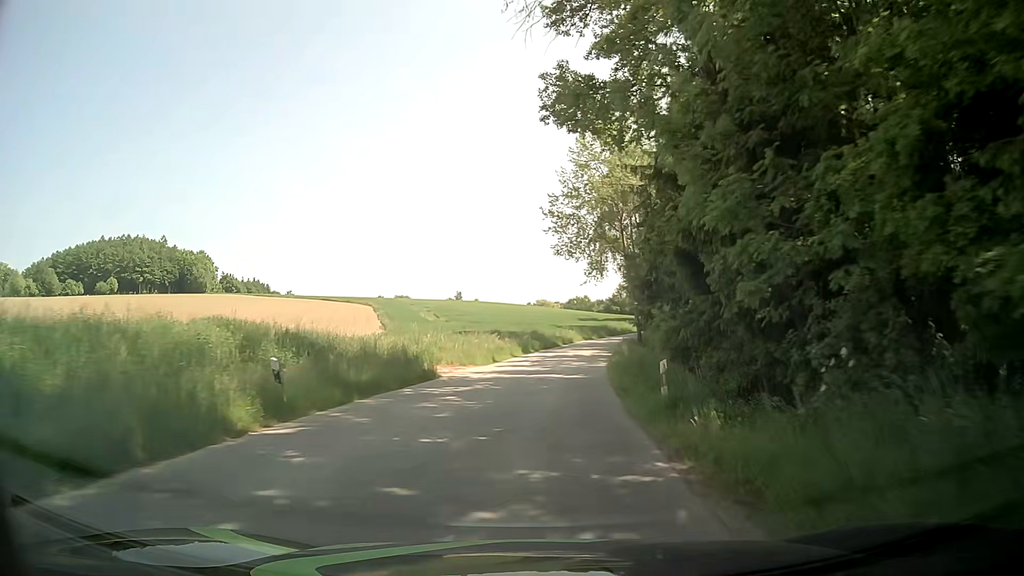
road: unclassified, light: Day
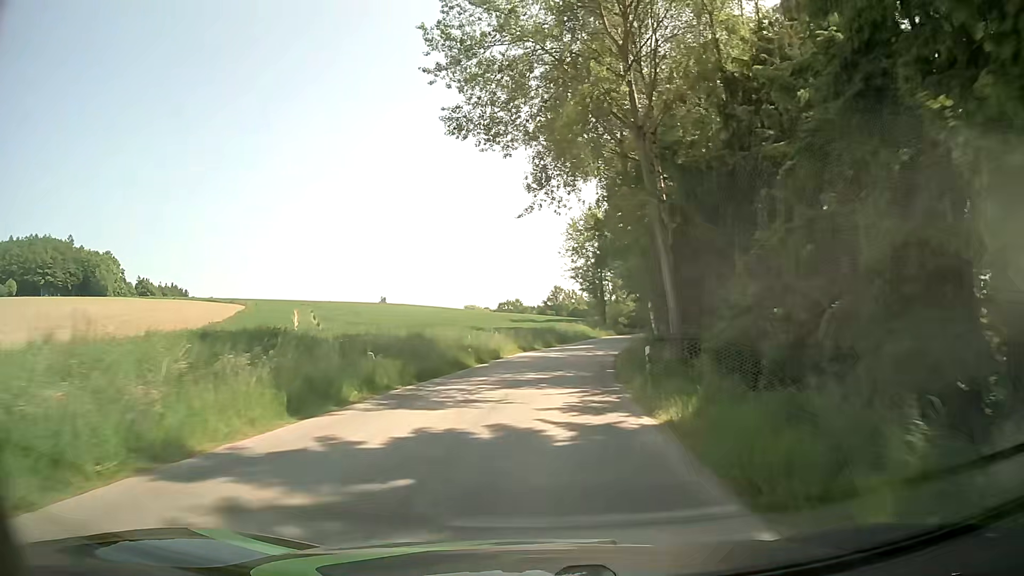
(+2.5, +34.4) m; +7°
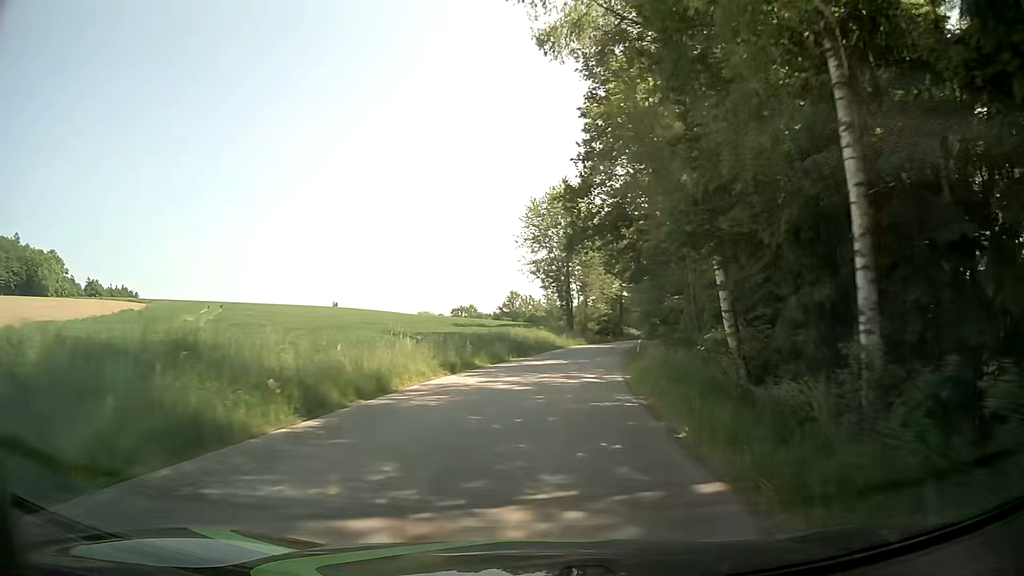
(+0.4, +17.9) m; +3°
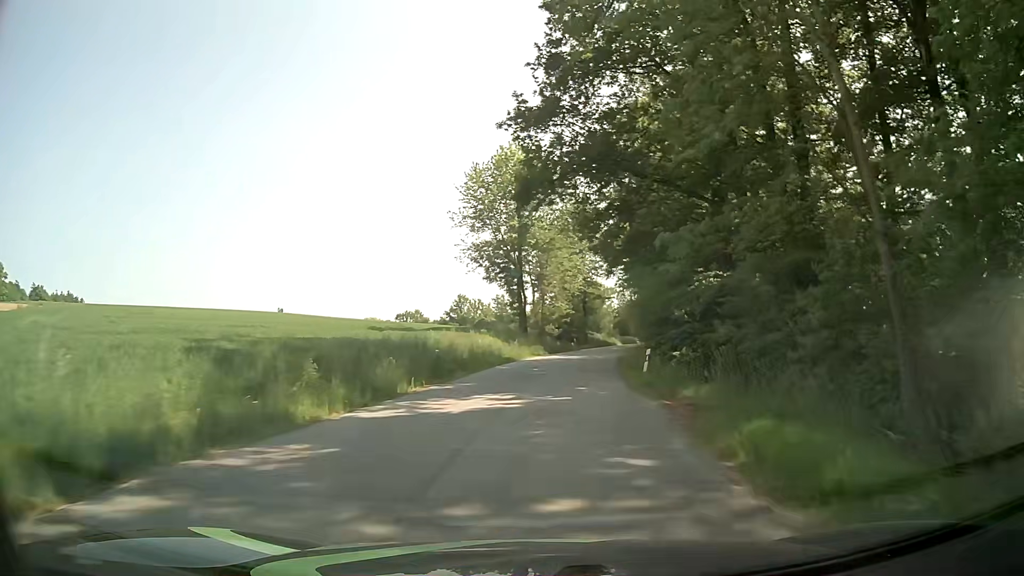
(+0.6, +18.0) m; +4°
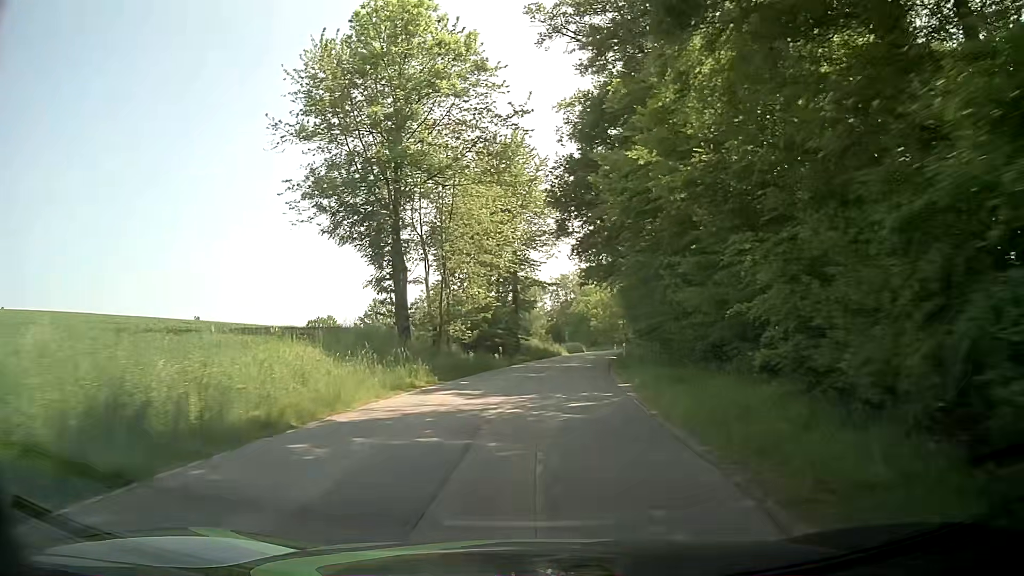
(+1.4, +27.2) m; +6°
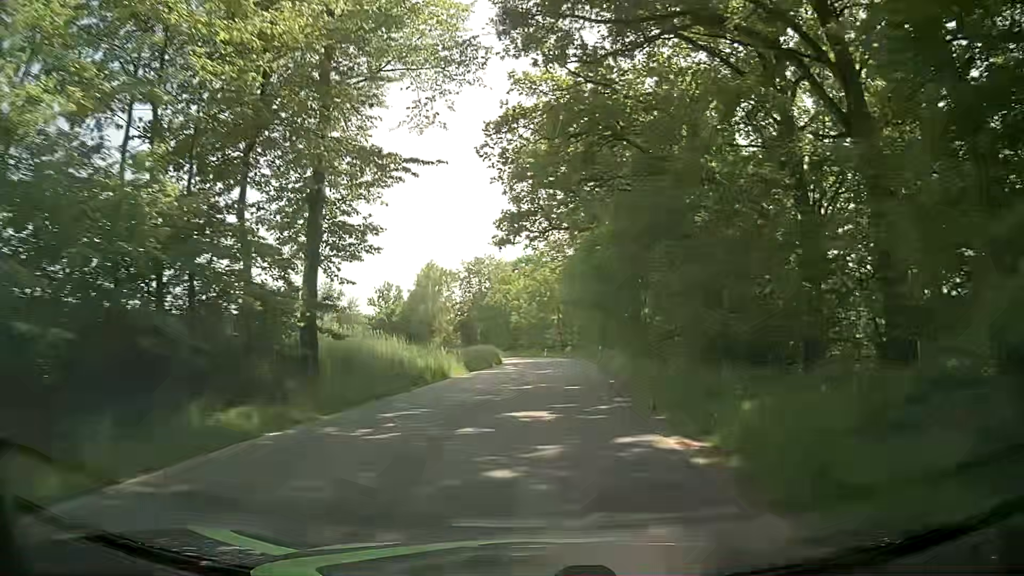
(+2.2, +35.7) m; +7°
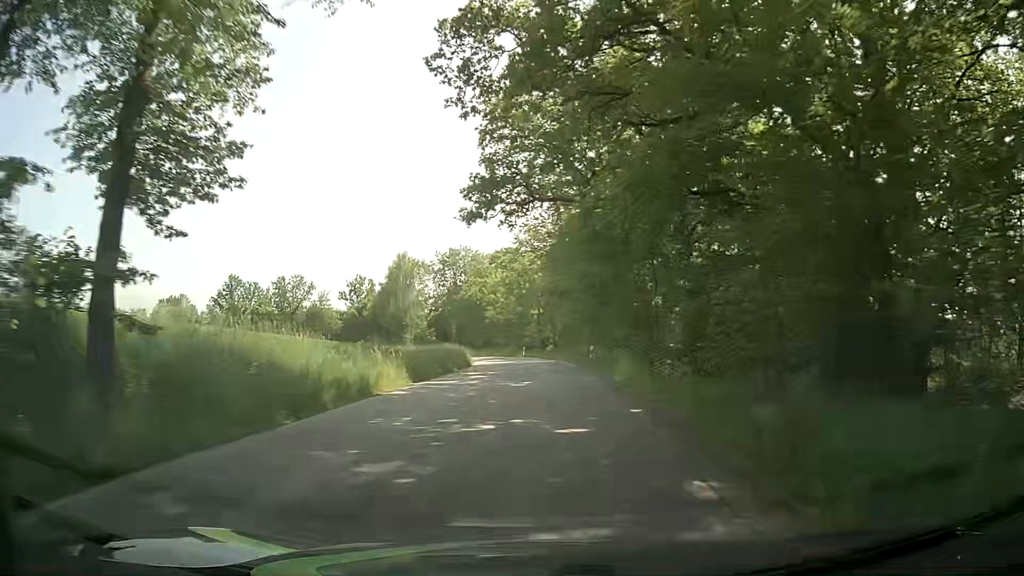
(0.0, +8.9) m; +2°
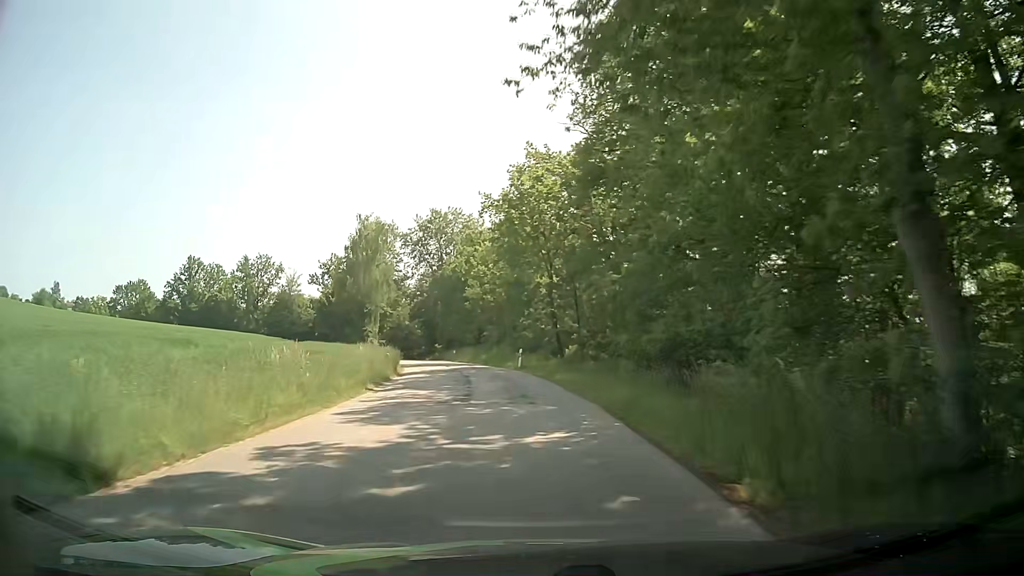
(-0.1, +35.1) m; -2°
(0, +10) (-1, +20) (-2, +30) (-3, +40) (-5, +50) (-7, +59) (-10, +69) (-12, +79) (-14, +89) (-16, +98) m
